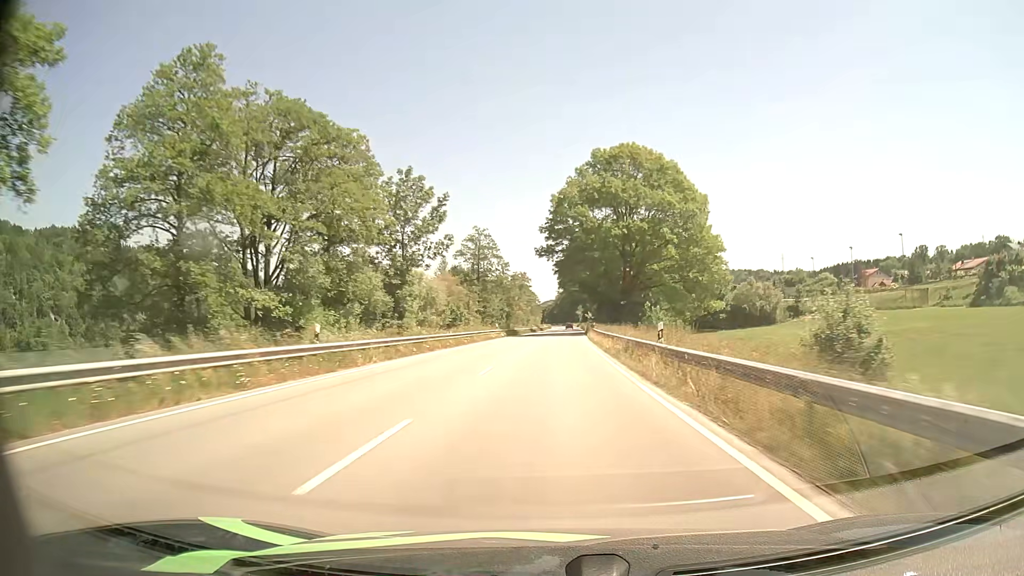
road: primary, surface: asphalt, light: Day
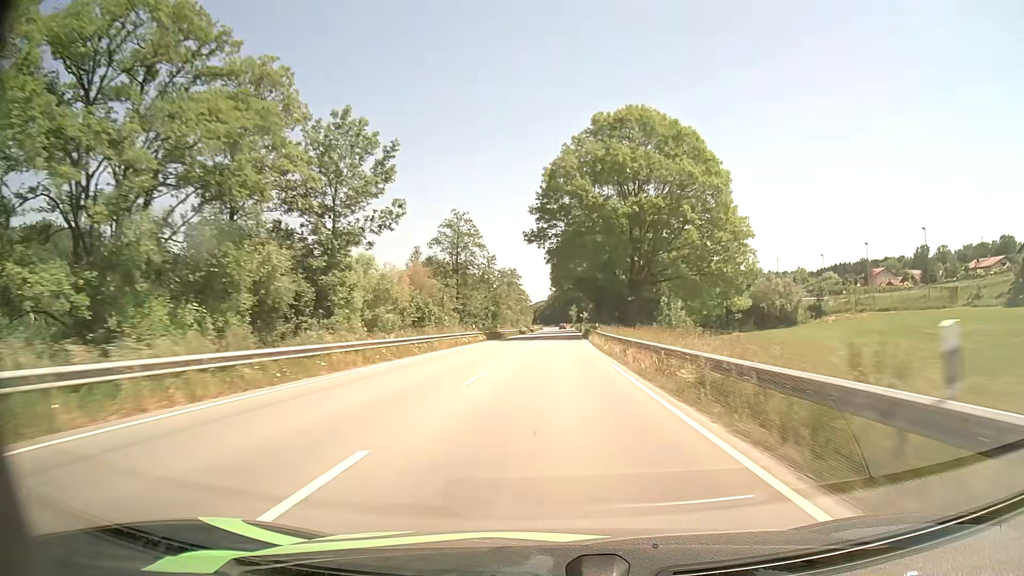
(+0.1, +14.2) m; +1°
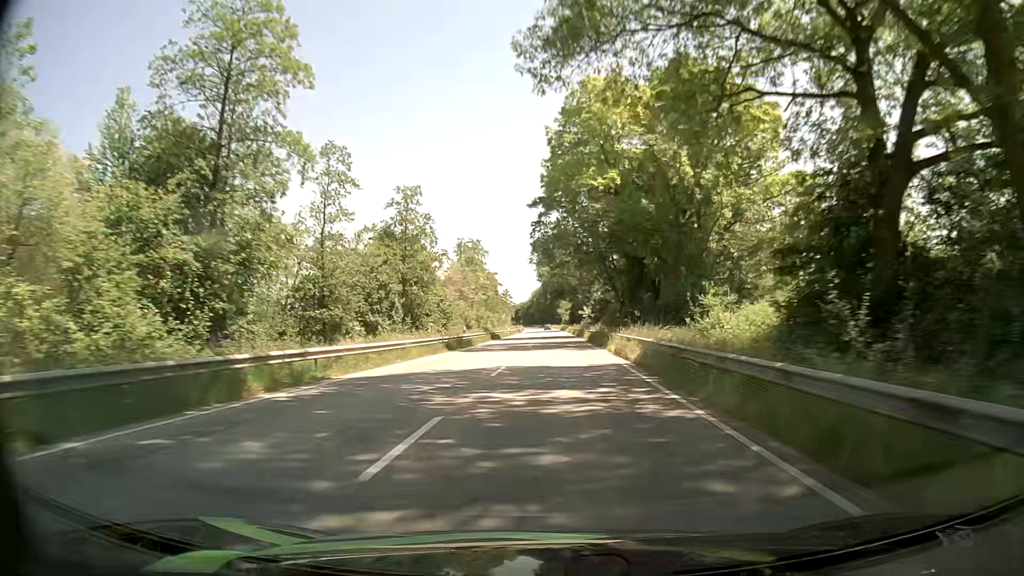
(+0.8, +56.7) m; +1°
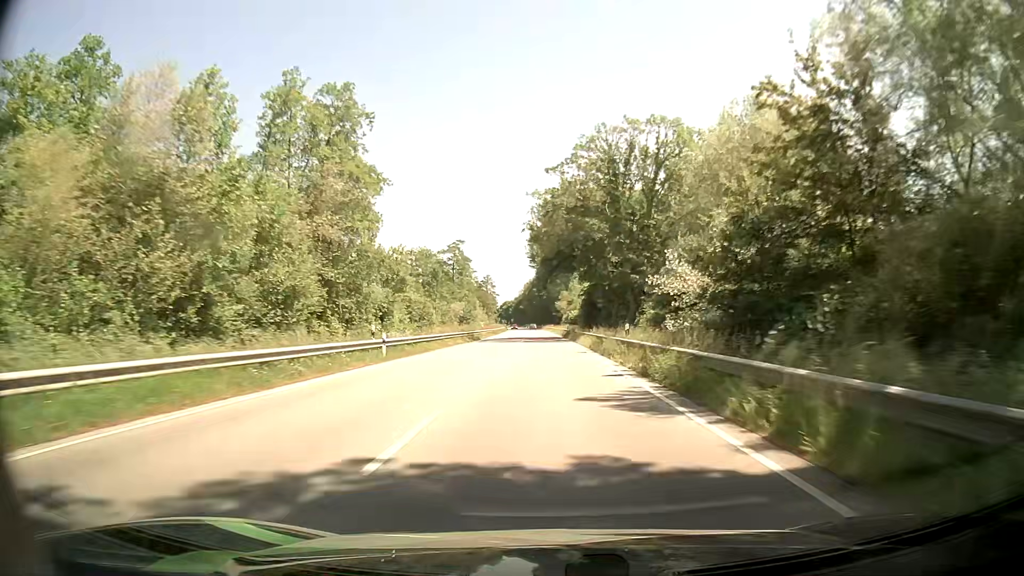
(+0.8, +71.3) m; 0°
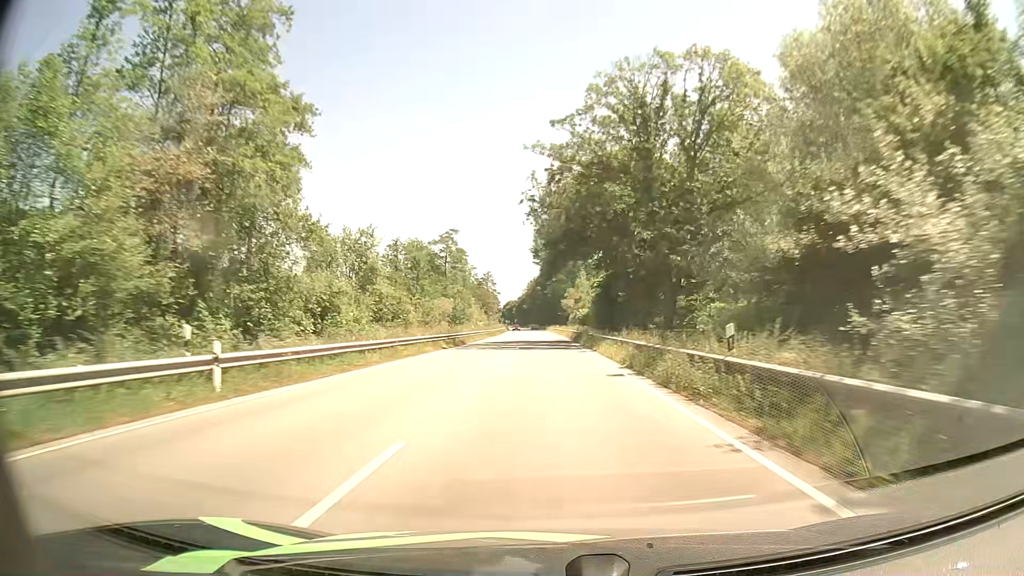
(0.0, +14.5) m; 0°
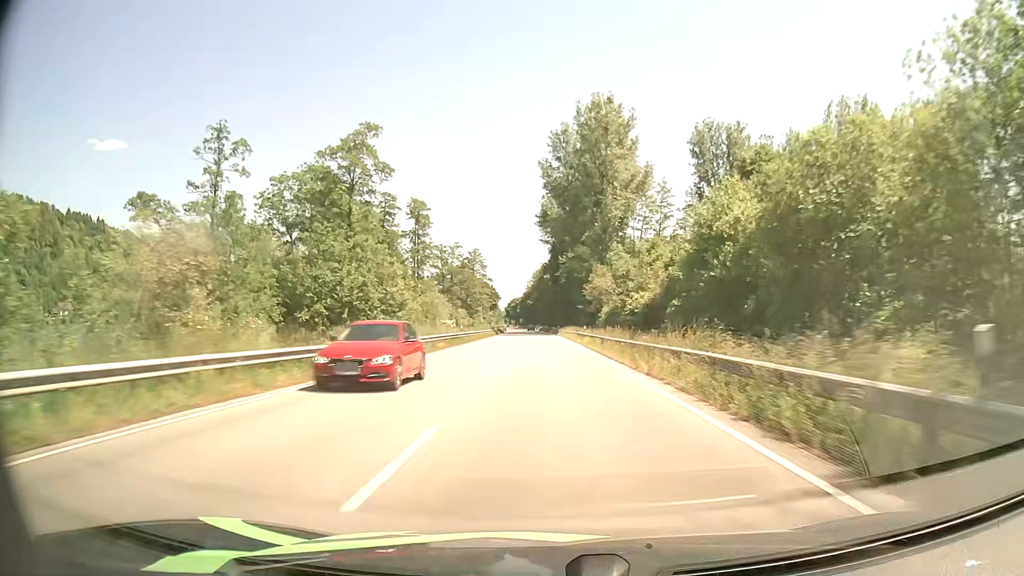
(-0.7, +58.4) m; -1°
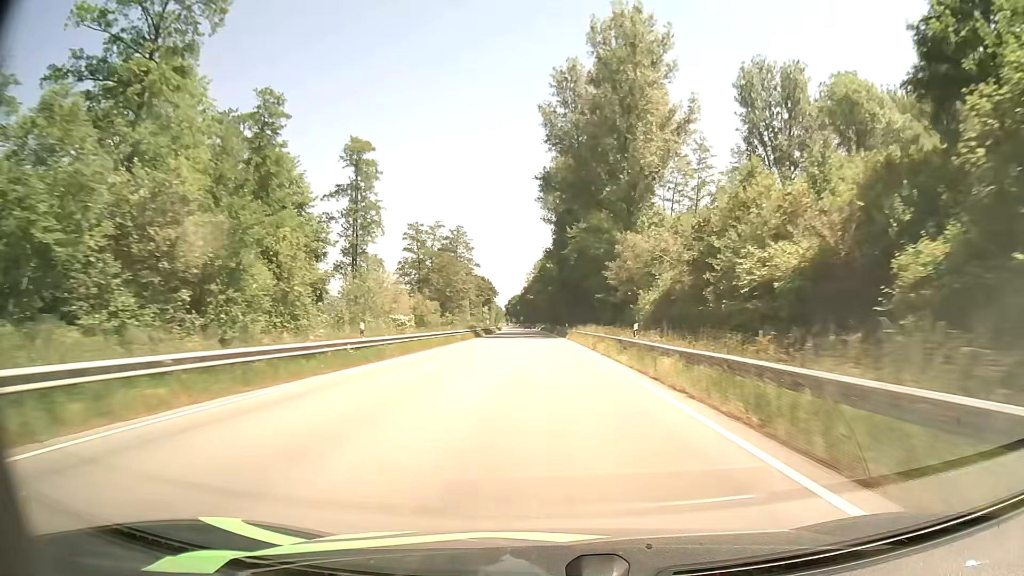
(0.0, +29.9) m; 0°
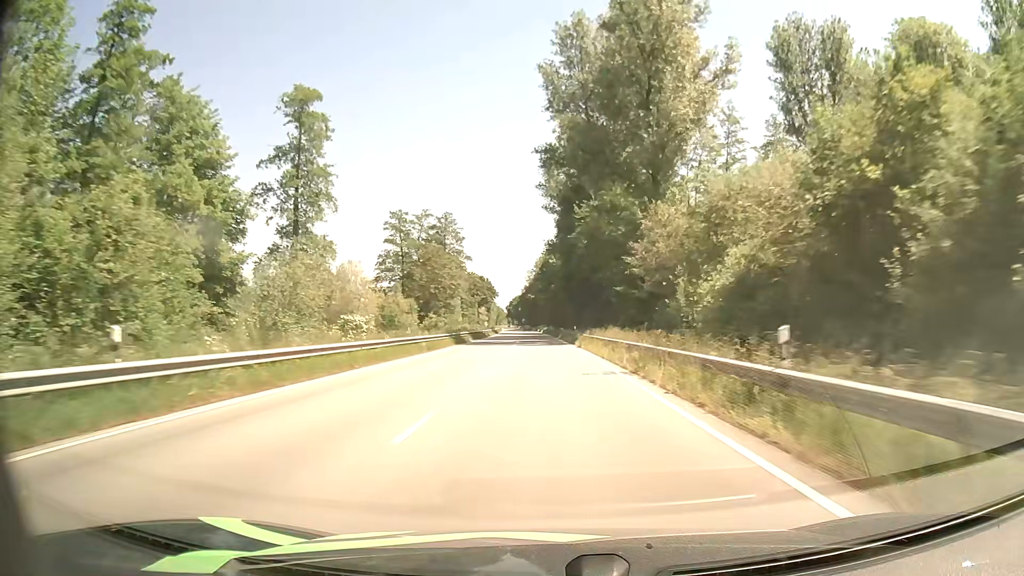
(0.0, +15.2) m; 0°
(0, +10) (0, +20) (0, +30) (0, +40) (-1, +50) (-1, +60) (-1, +70) (-1, +80) (-2, +90) (-2, +100) m
